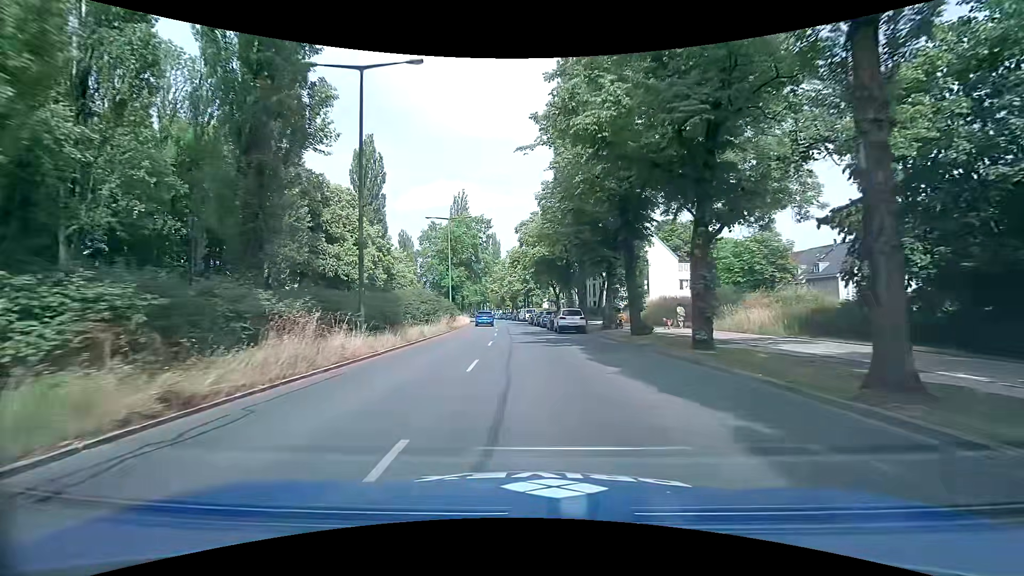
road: secondary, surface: asphalt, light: Day
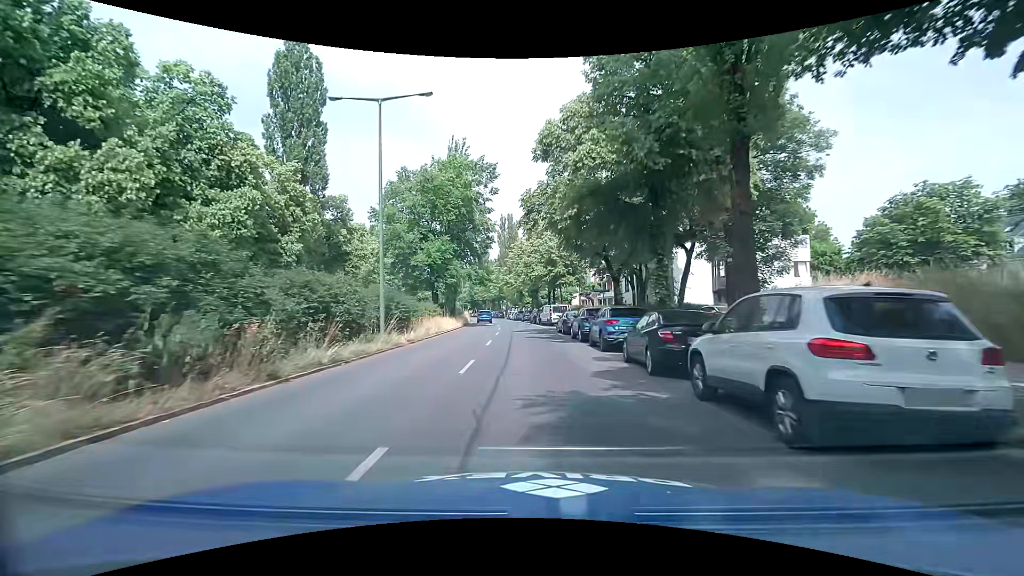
(-0.5, +27.4) m; -2°
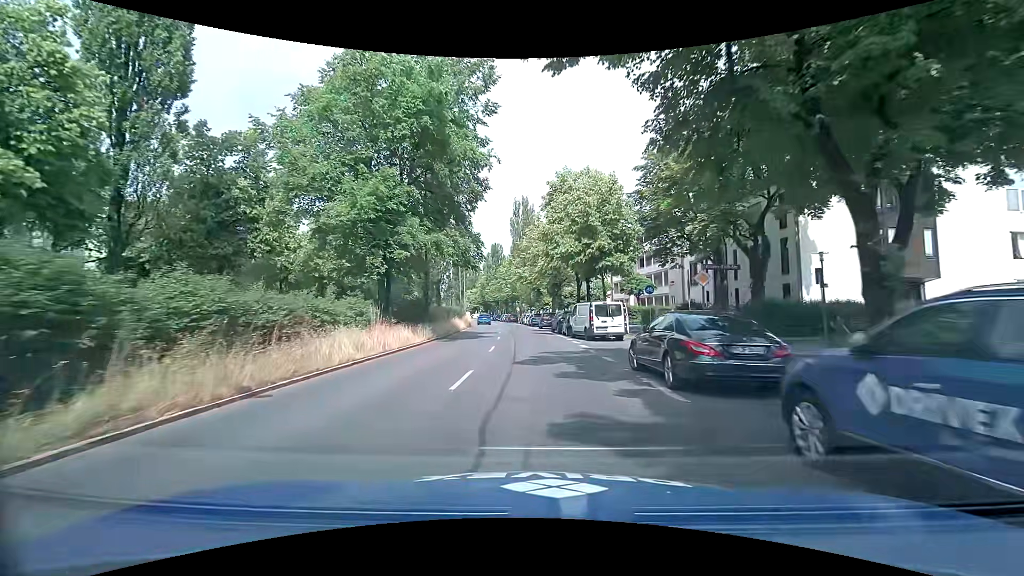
(-0.5, +20.1) m; -3°
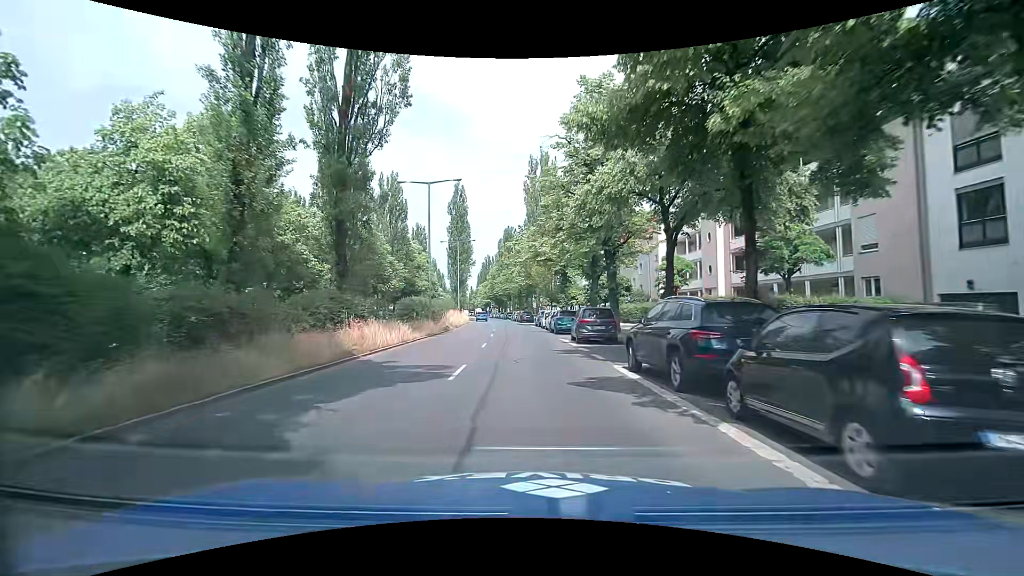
(-0.3, +26.3) m; 0°
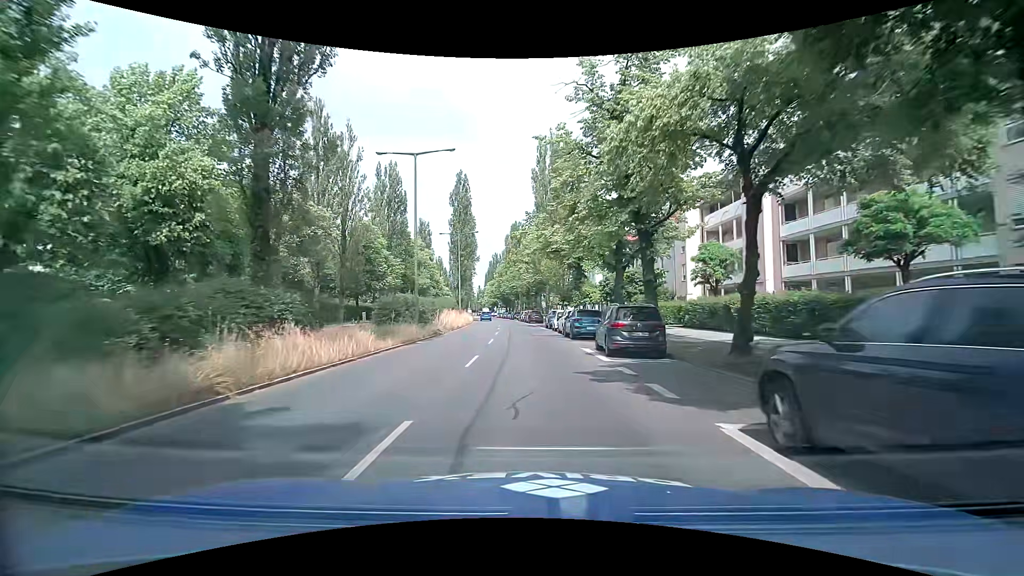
(-0.2, +6.5) m; -3°
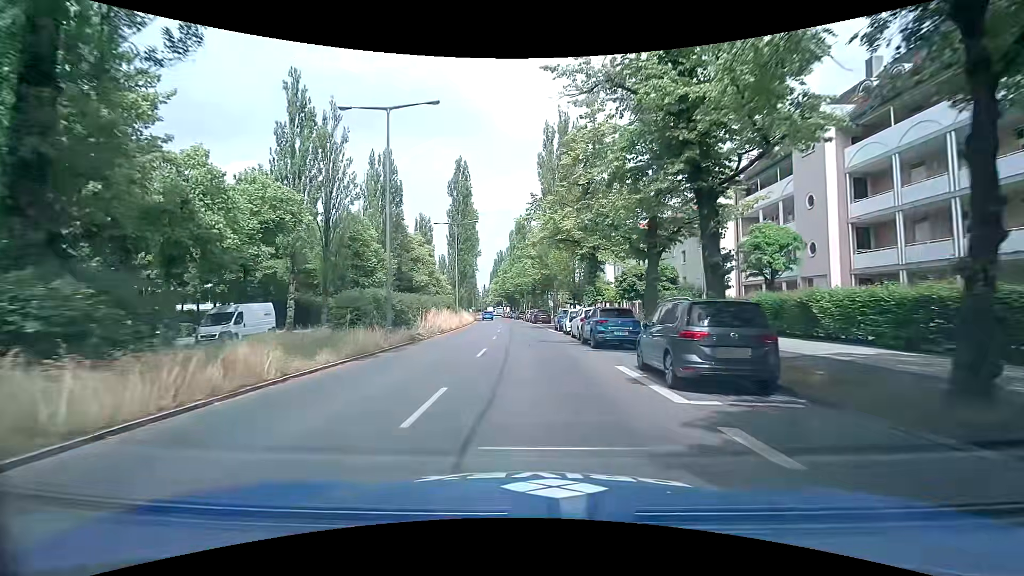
(0.0, +6.5) m; -1°
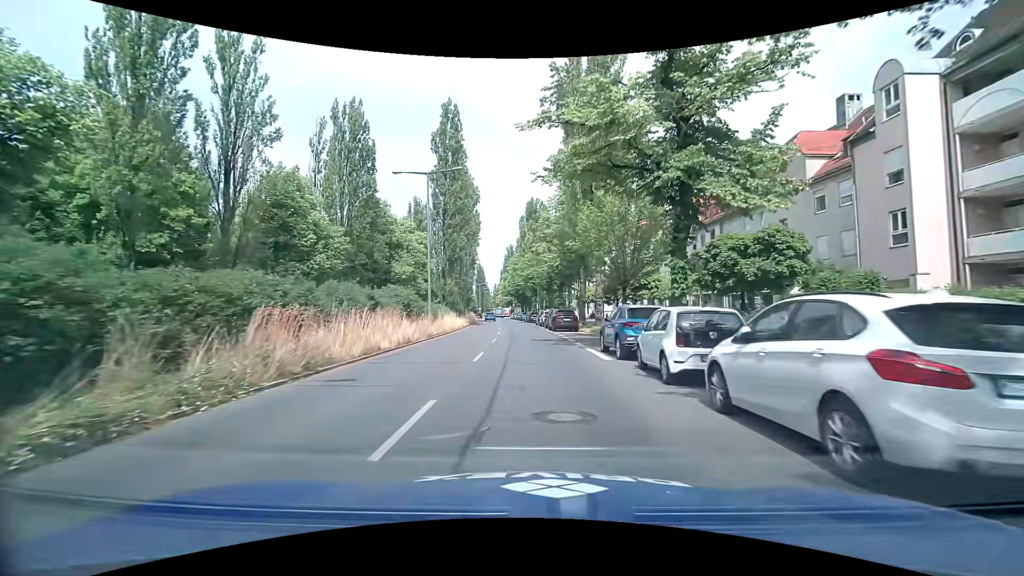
(-0.1, +19.3) m; -1°
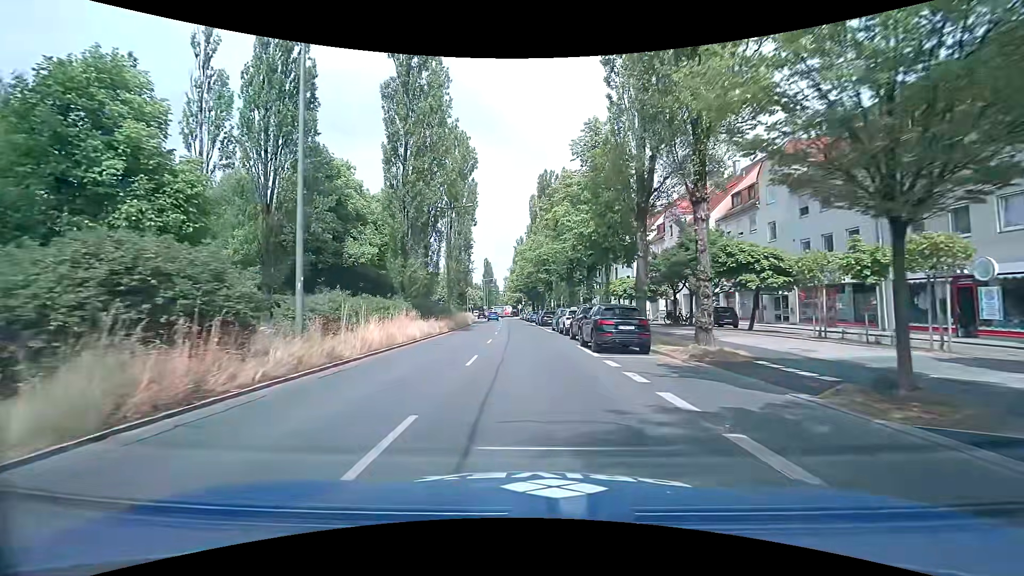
(-0.2, +19.1) m; -1°
(0, +10) (0, +20) (-1, +30) (-1, +40) (-2, +50) (-3, +60) (-4, +70) (-4, +80) (-5, +90) (-5, +100) m
